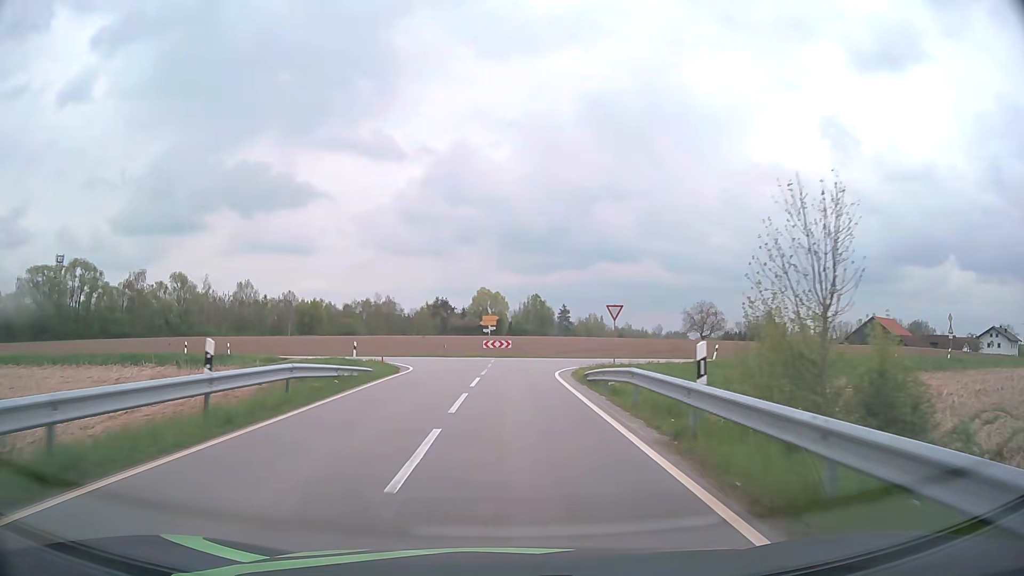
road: tertiary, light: Day
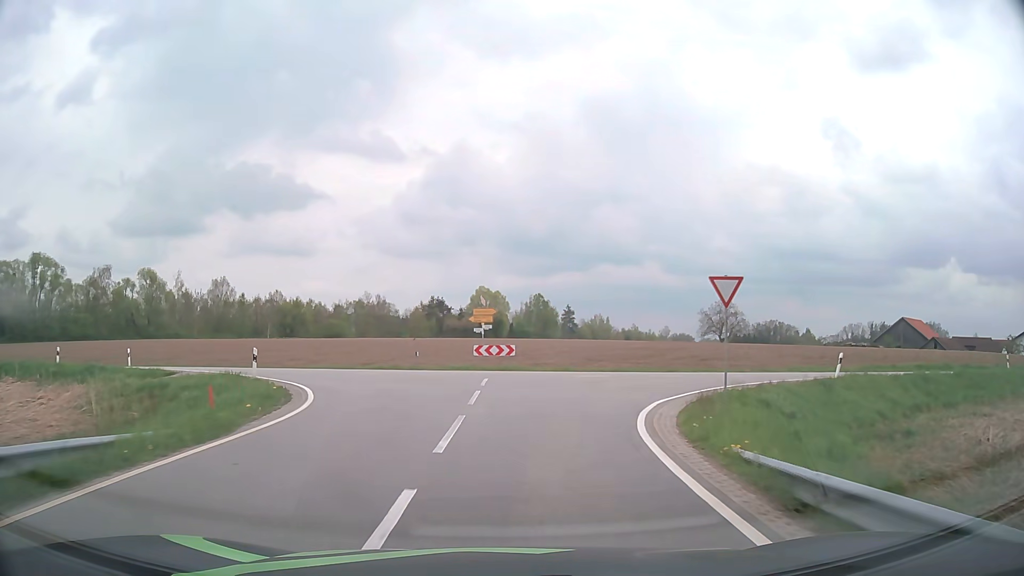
(0.0, +15.5) m; 0°
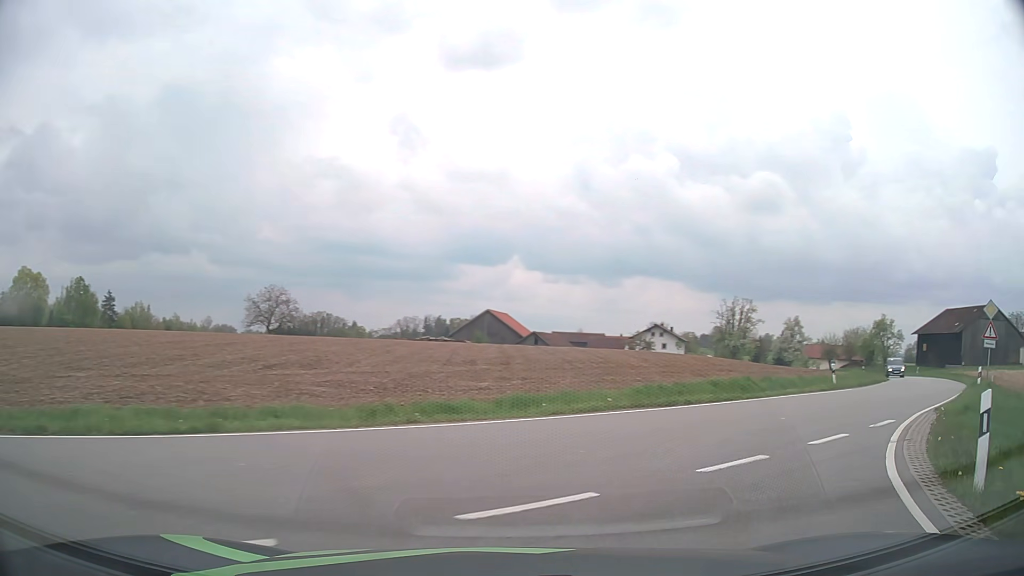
(+4.0, +21.7) m; +36°
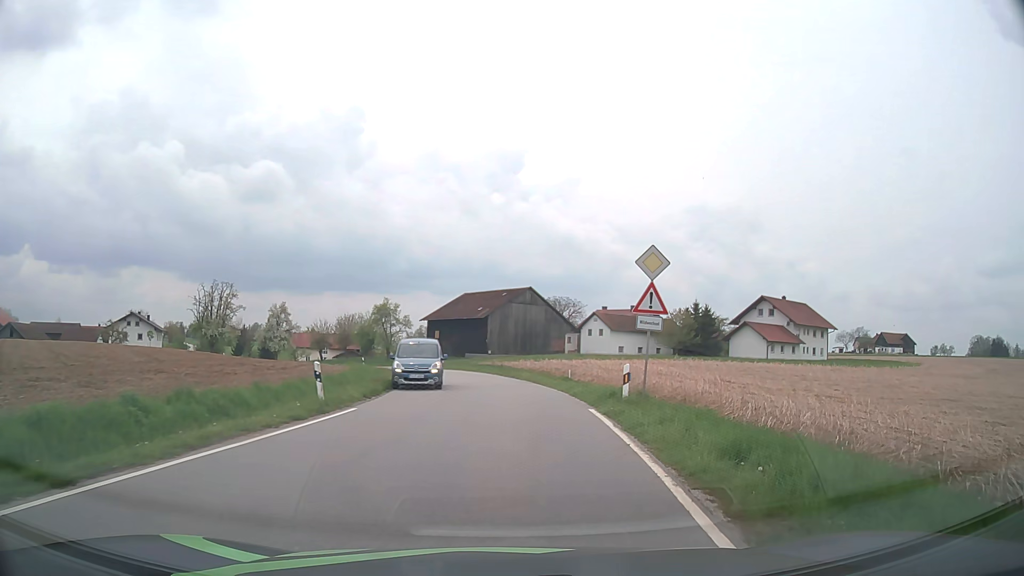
(+5.8, +12.6) m; +46°
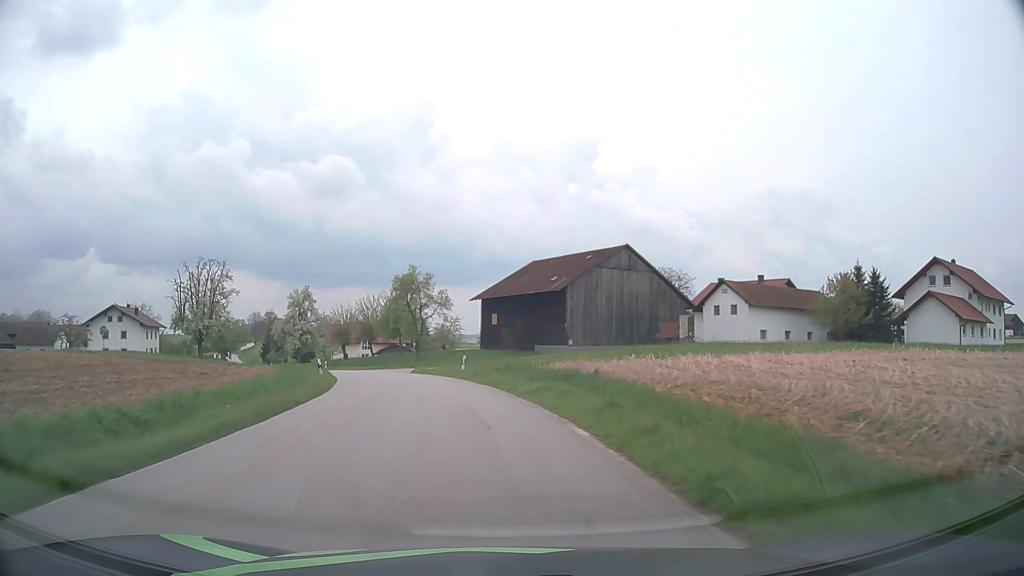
(-0.1, +32.2) m; -6°
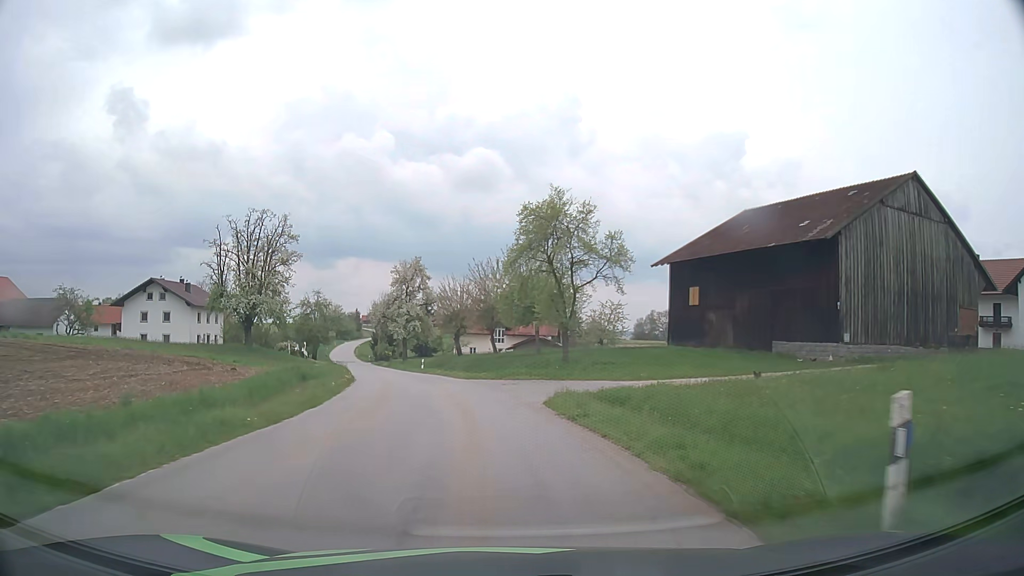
(-3.5, +29.4) m; -13°
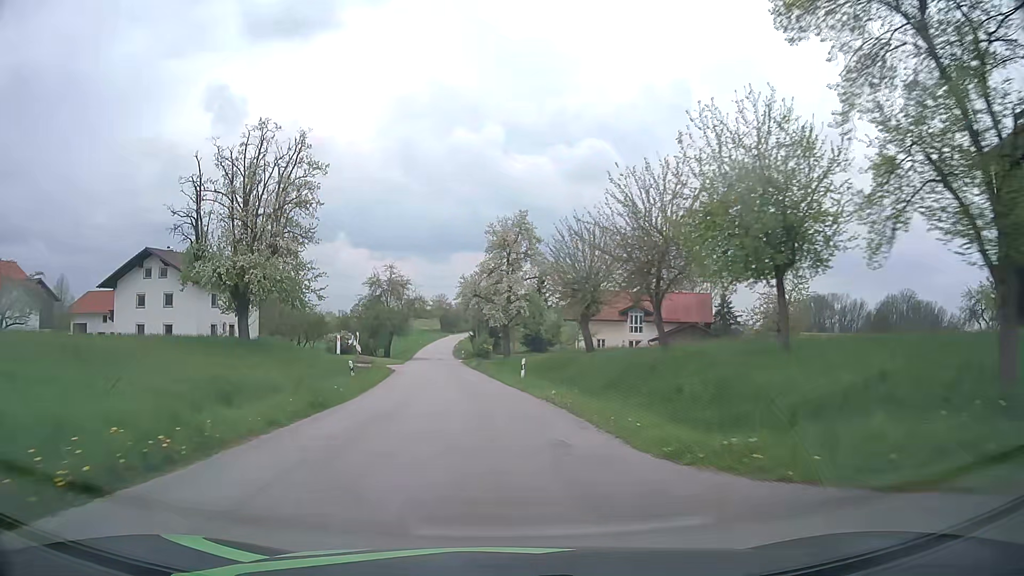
(-2.2, +26.2) m; -10°
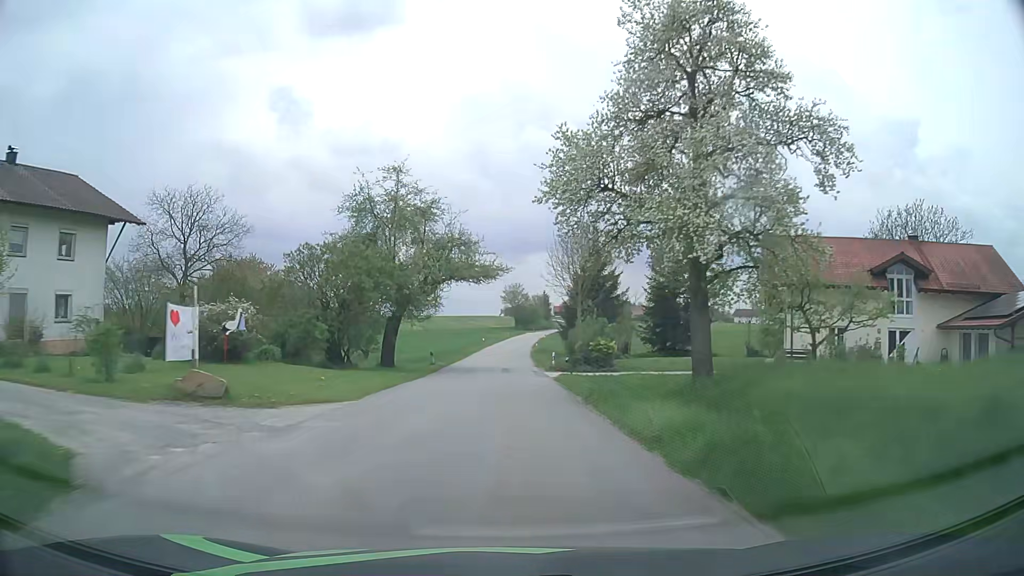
(-3.4, +41.3) m; -7°
(0, +10) (0, +20) (0, +30) (0, +40) (0, +50) (0, +60) (0, +70) (+1, +80) (+1, +90) (+2, +100) m
